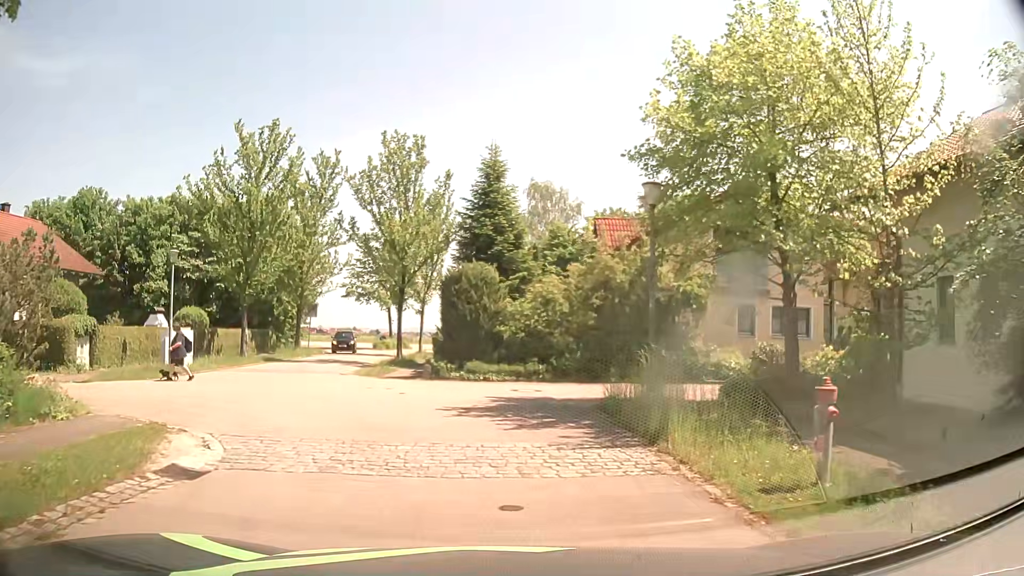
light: Day
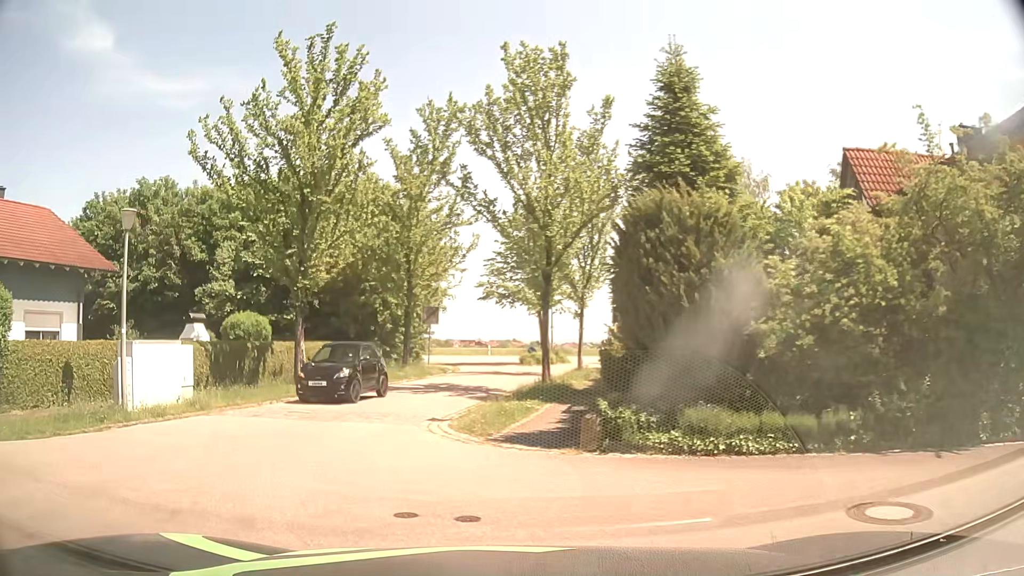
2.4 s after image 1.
(-0.7, +11.4) m; -14°
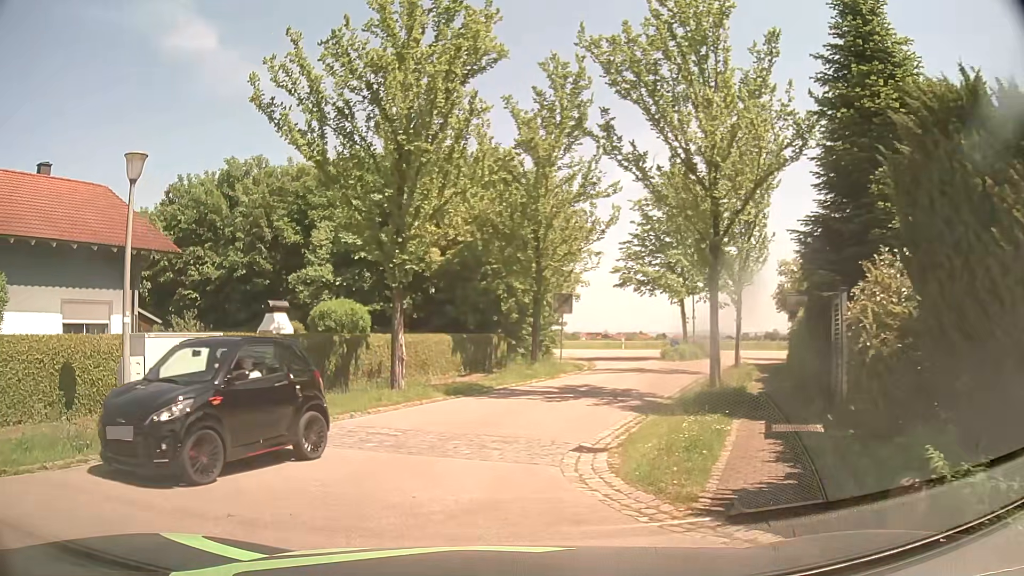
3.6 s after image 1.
(-0.4, +4.5) m; -9°
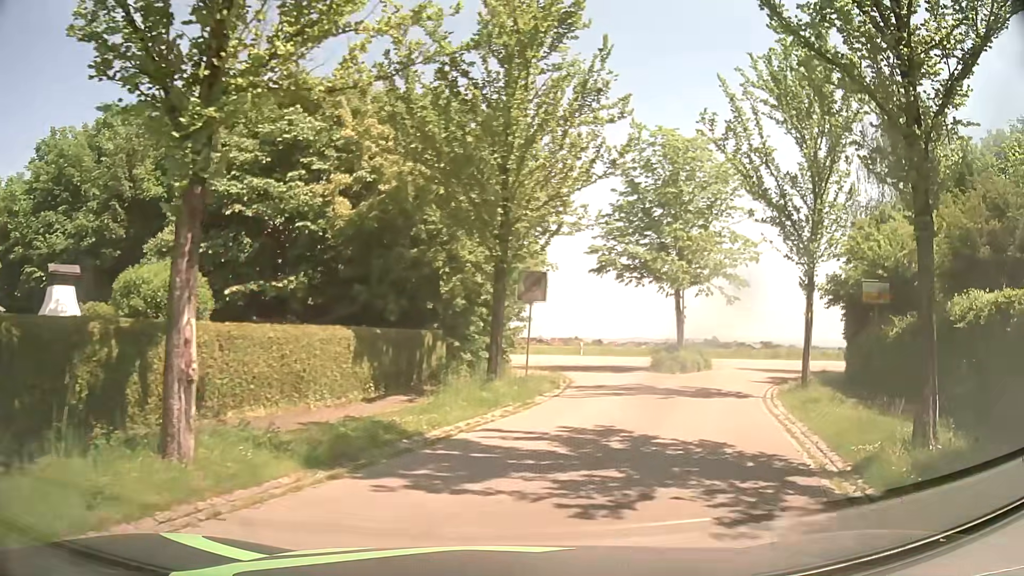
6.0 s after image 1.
(-0.4, +10.1) m; +6°
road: residential
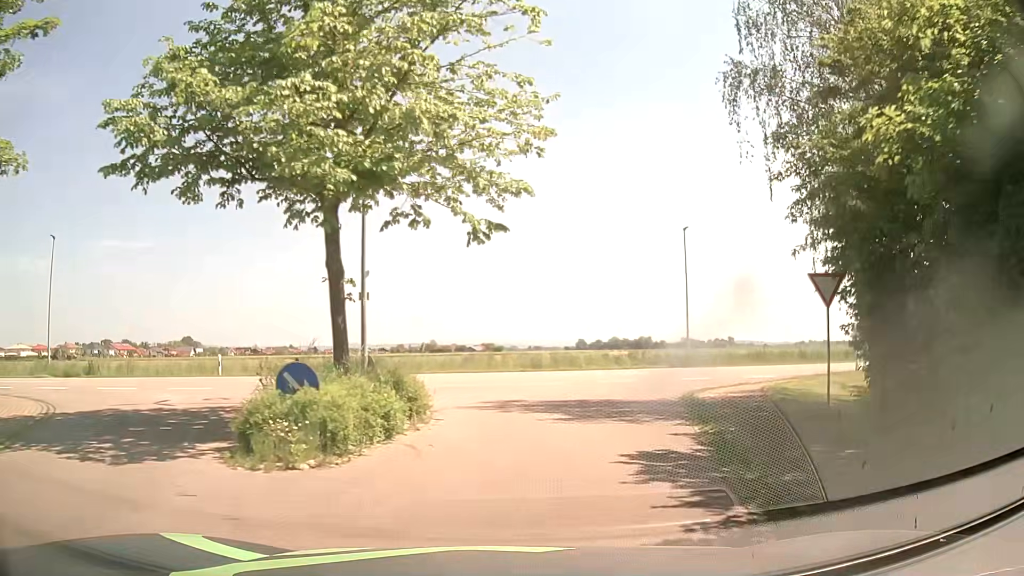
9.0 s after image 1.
(+4.8, +18.7) m; +23°
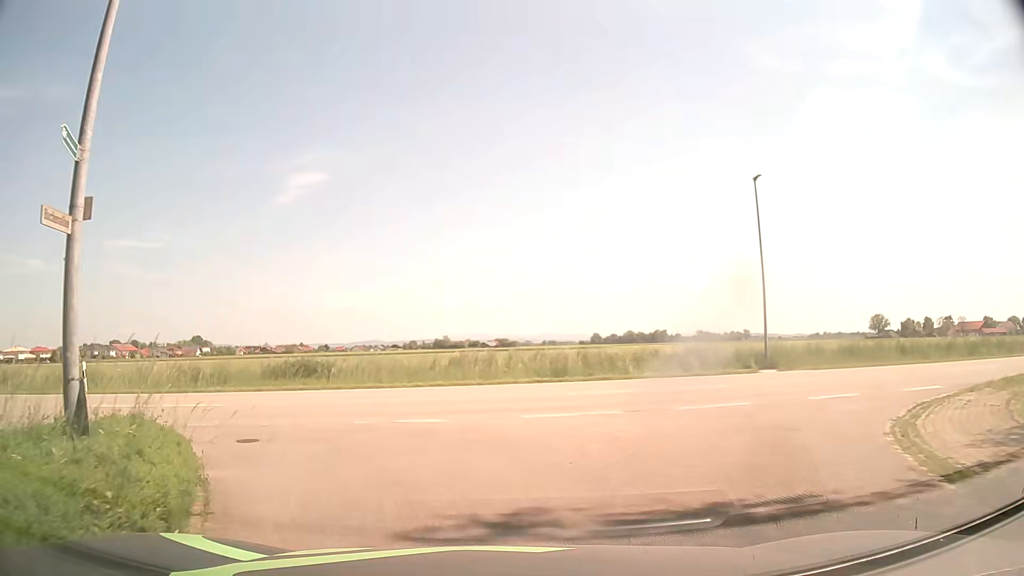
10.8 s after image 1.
(+0.2, +11.0) m; -2°
